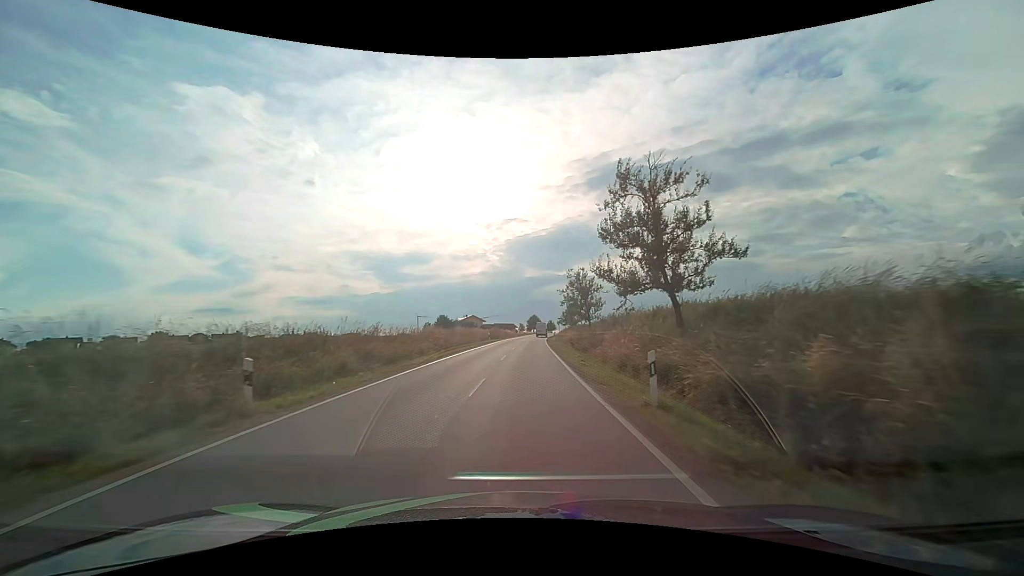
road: tertiary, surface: asphalt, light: Day
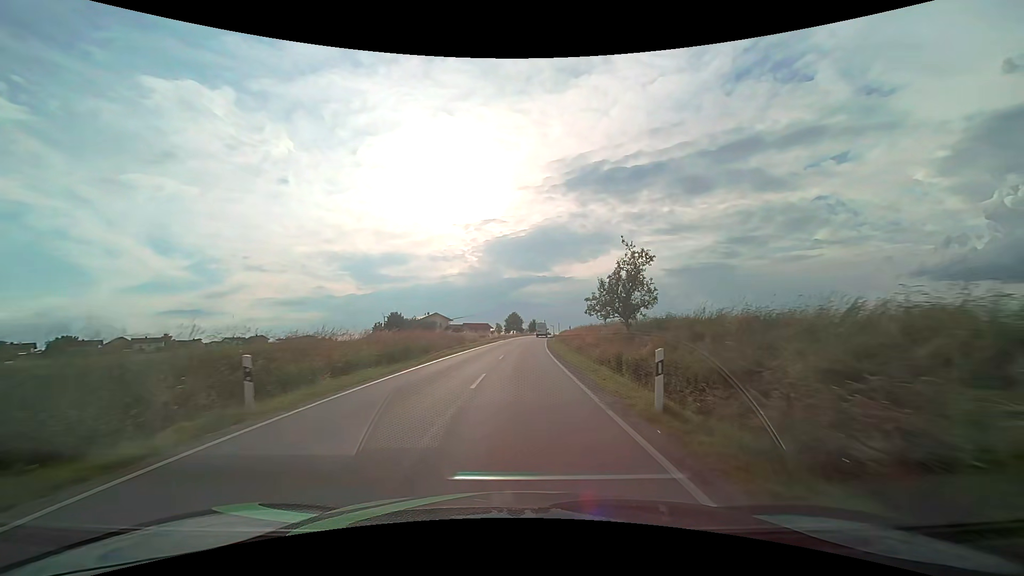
(+1.1, +46.5) m; +2°
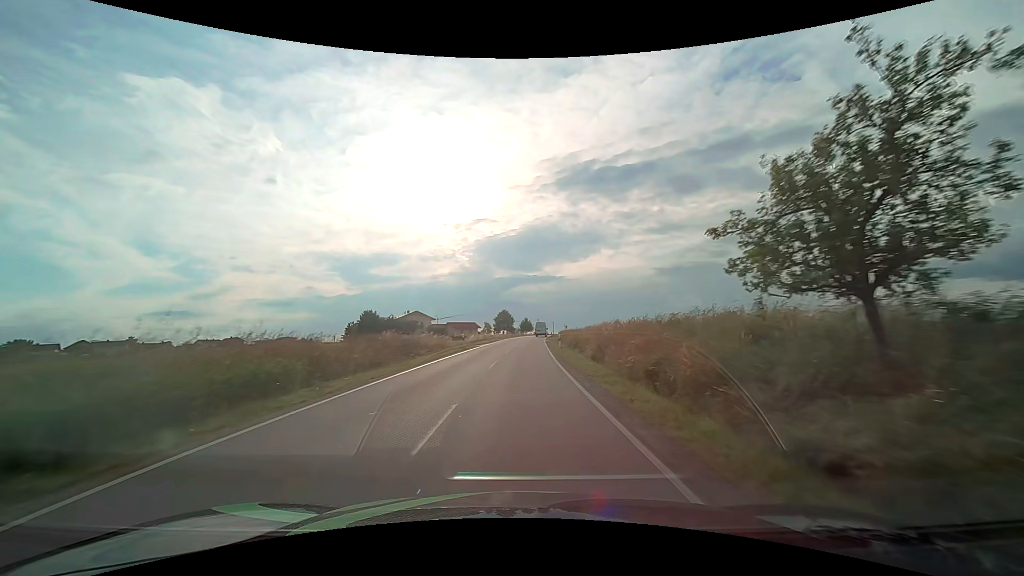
(+0.1, +18.1) m; +1°
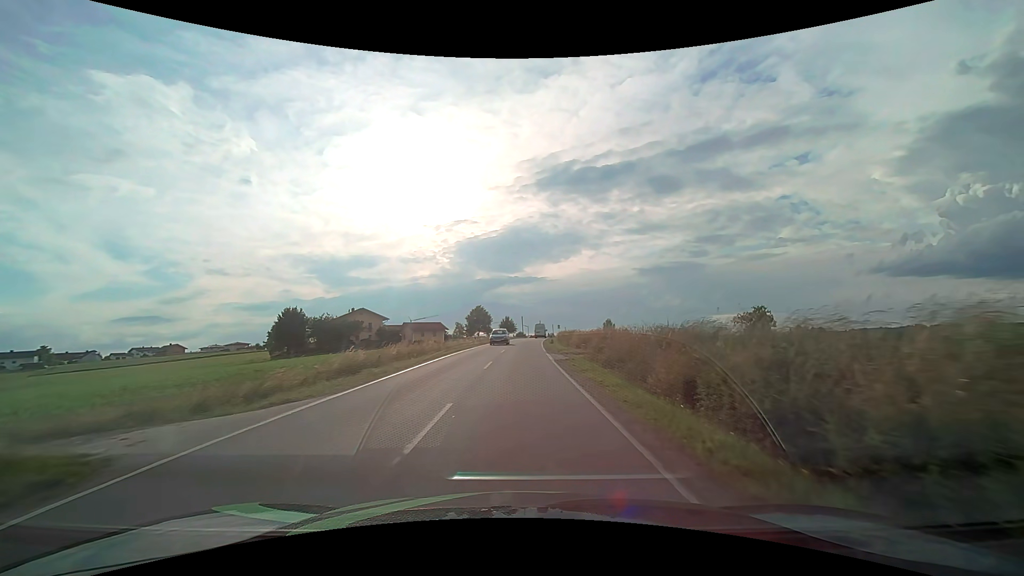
(+0.7, +36.1) m; +2°
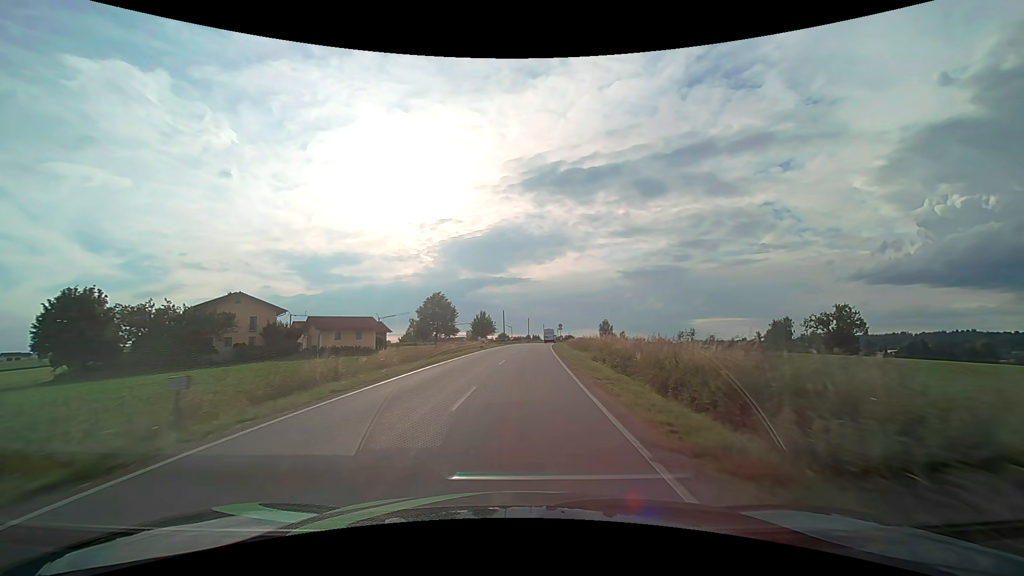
(+0.7, +45.2) m; +2°
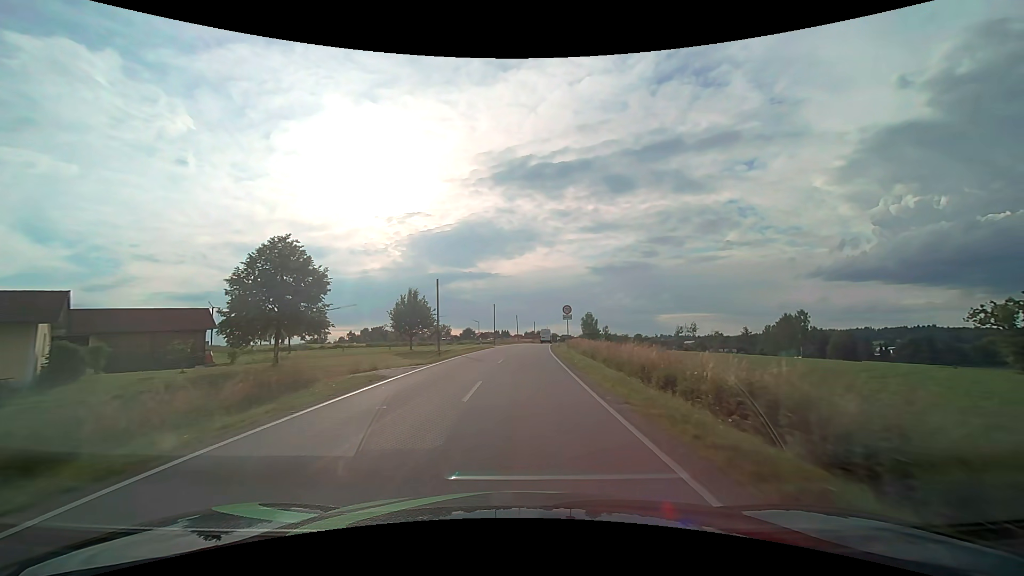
(+1.4, +47.2) m; +3°
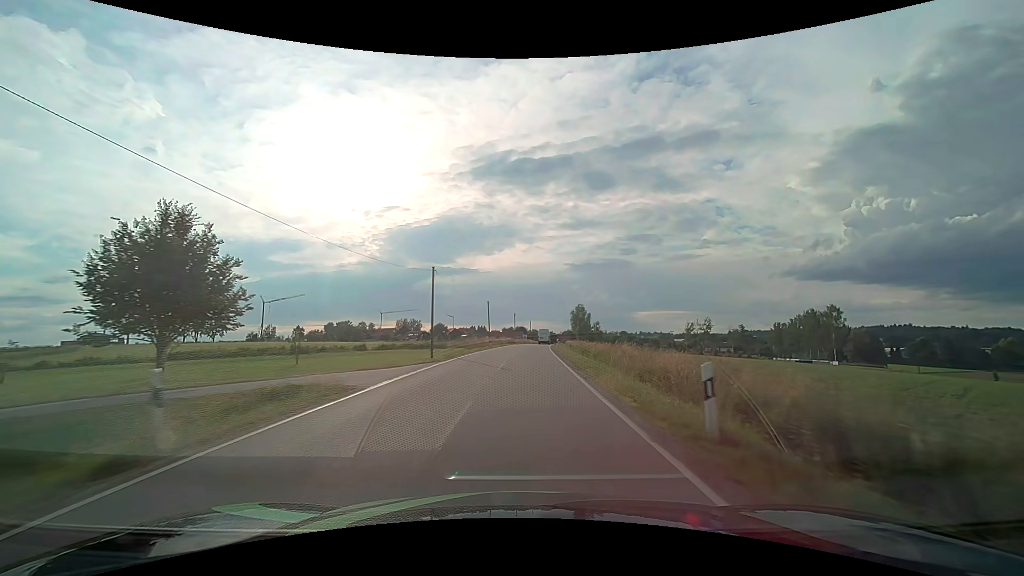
(+0.9, +40.0) m; +2°
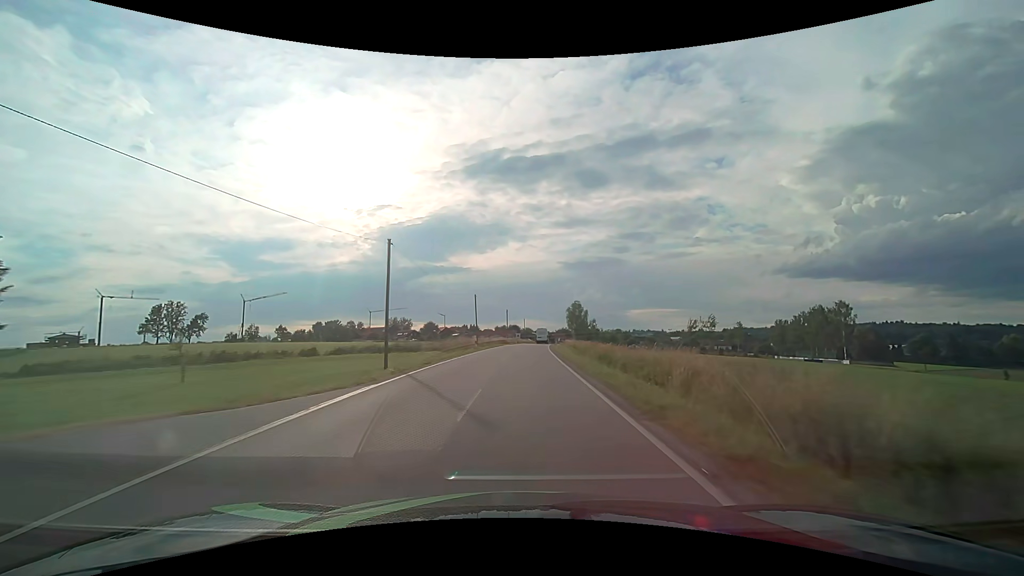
(+0.1, +10.3) m; +1°
(0, +10) (0, +20) (+1, +30) (+1, +40) (+2, +50) (+2, +60) (+3, +70) (+4, +80) (+5, +90) (+6, +100) m
